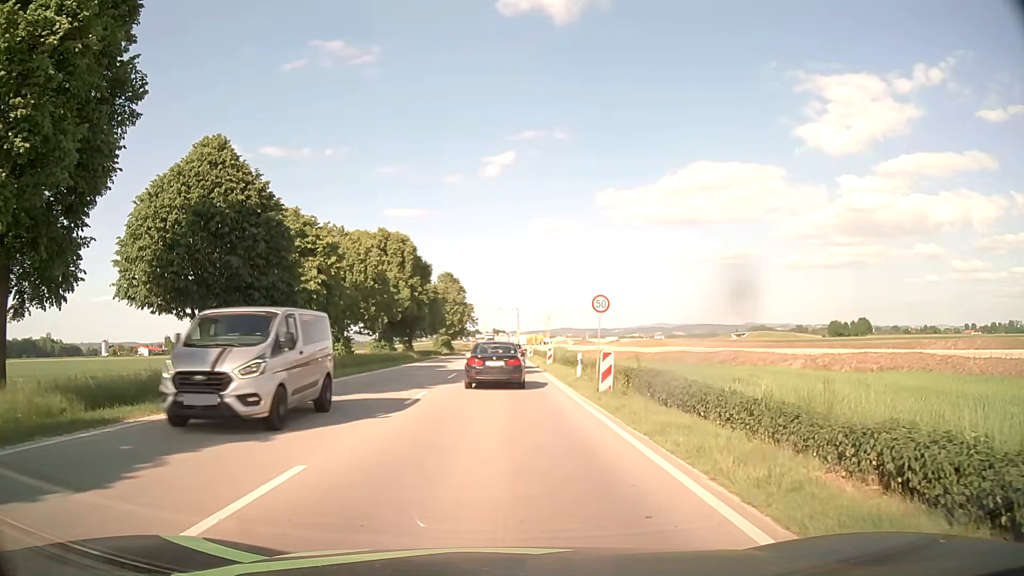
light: Day
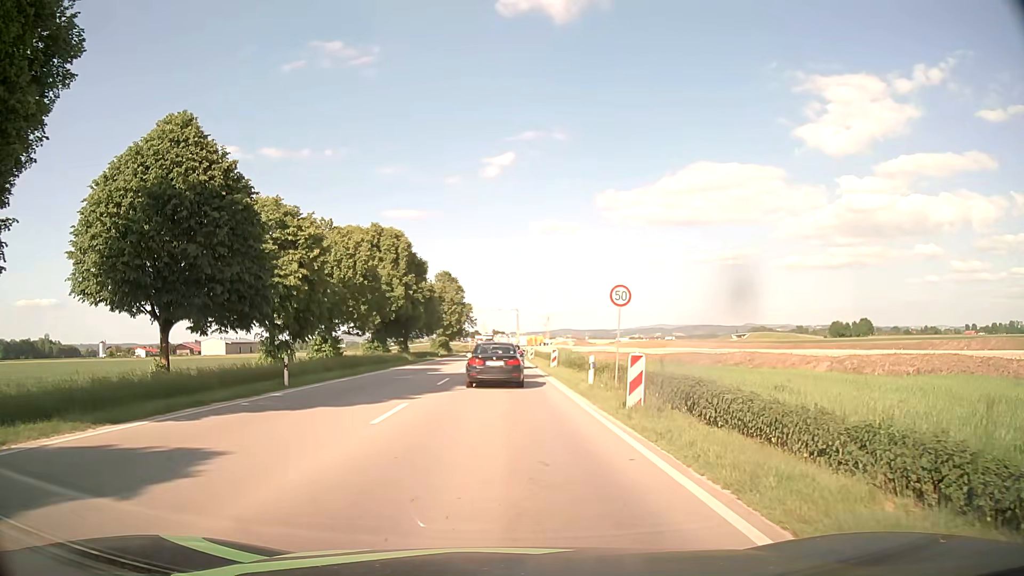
(0.0, +3.8) m; 0°
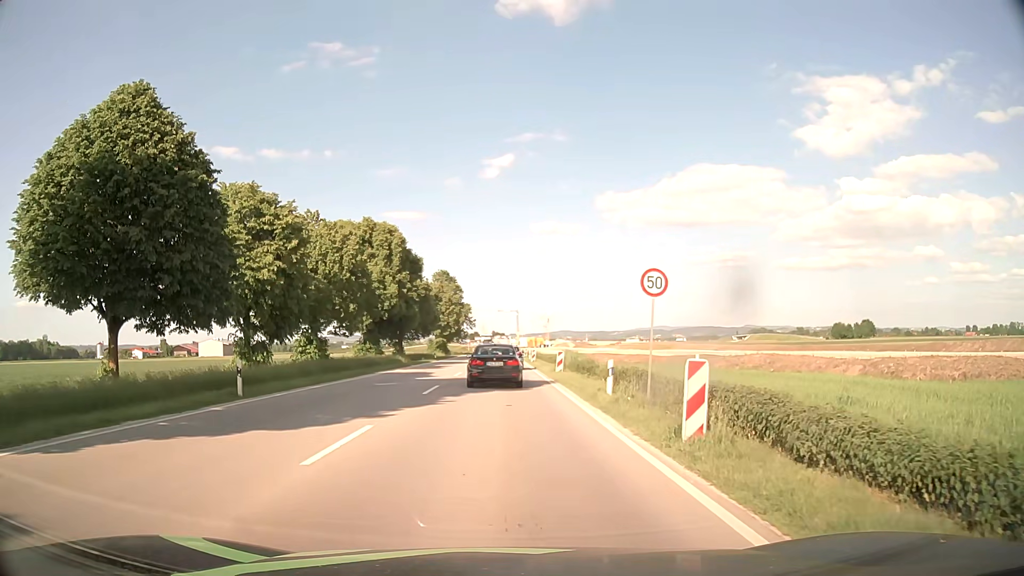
(0.0, +4.1) m; 0°
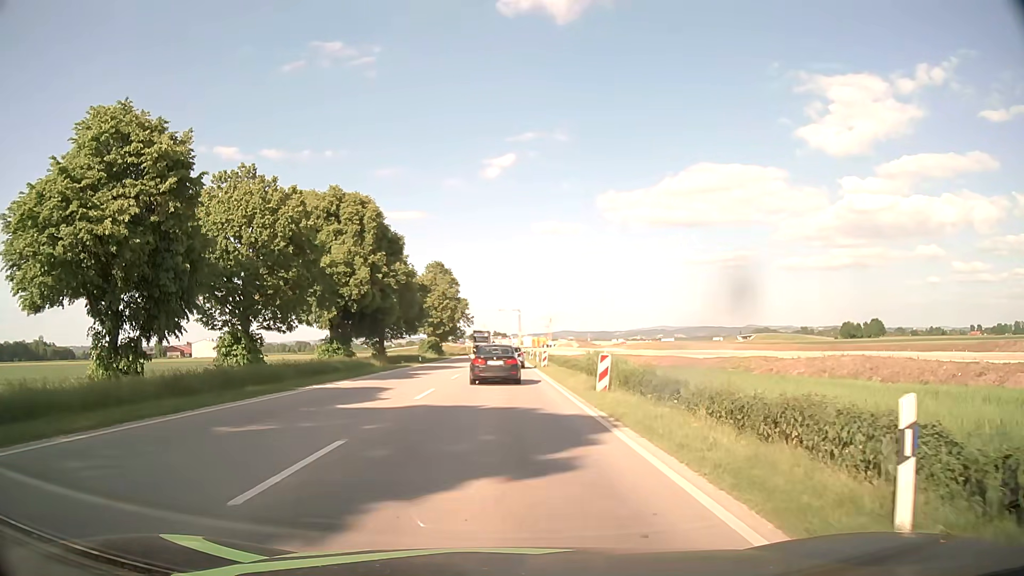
(0.0, +14.0) m; 0°
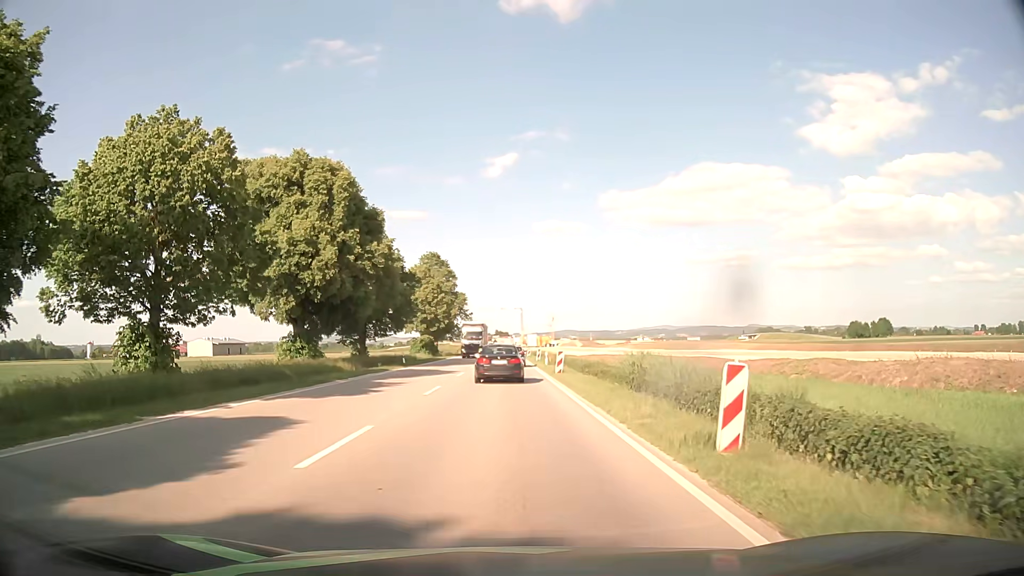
(0.0, +10.4) m; 0°
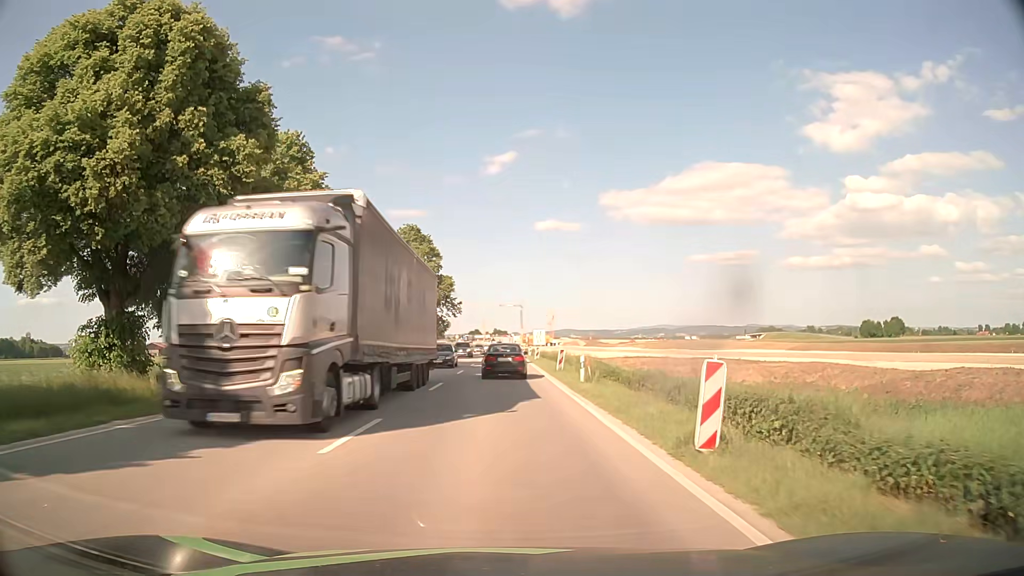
(0.0, +23.2) m; 0°
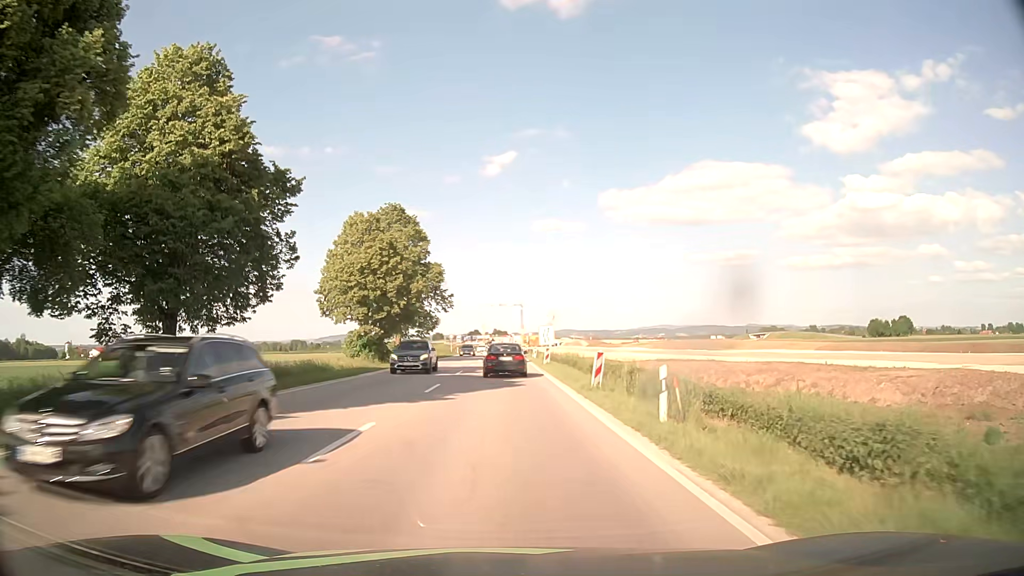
(0.0, +12.8) m; 0°
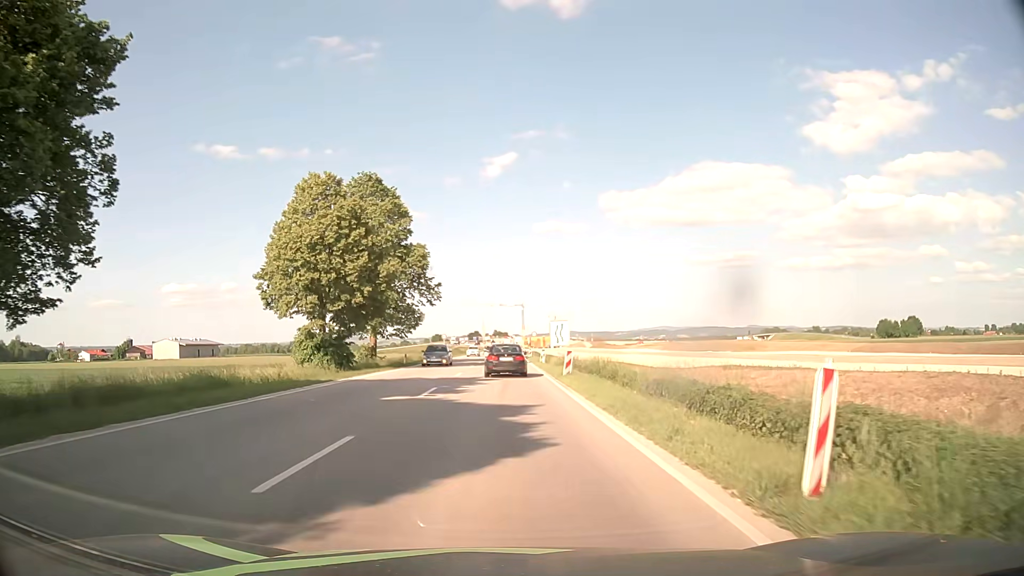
(0.0, +13.5) m; 0°
(0, +10) (0, +20) (0, +30) (0, +40) (0, +50) (0, +60) (0, +70) (0, +80) (0, +90) (0, +100) m
